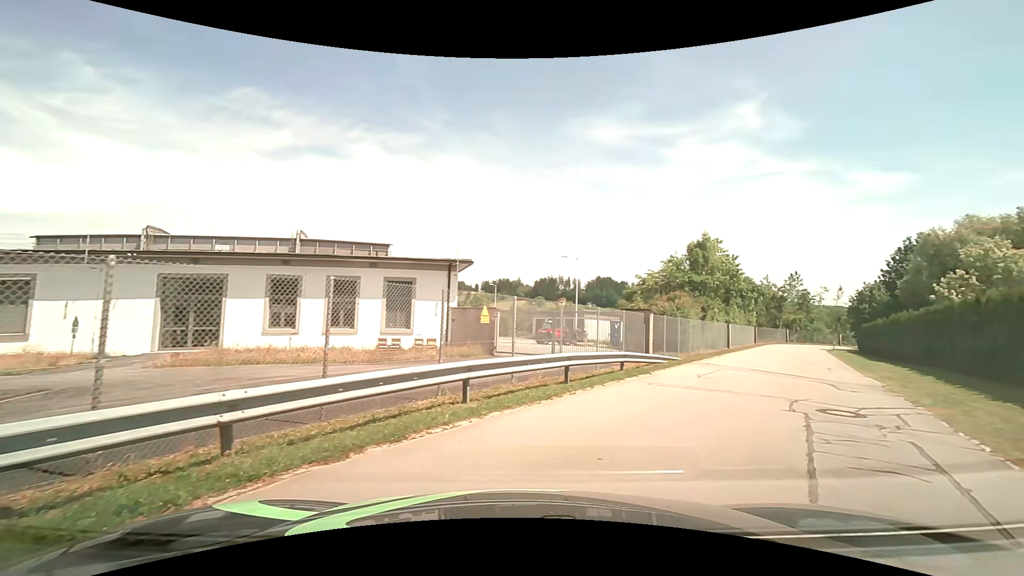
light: Day
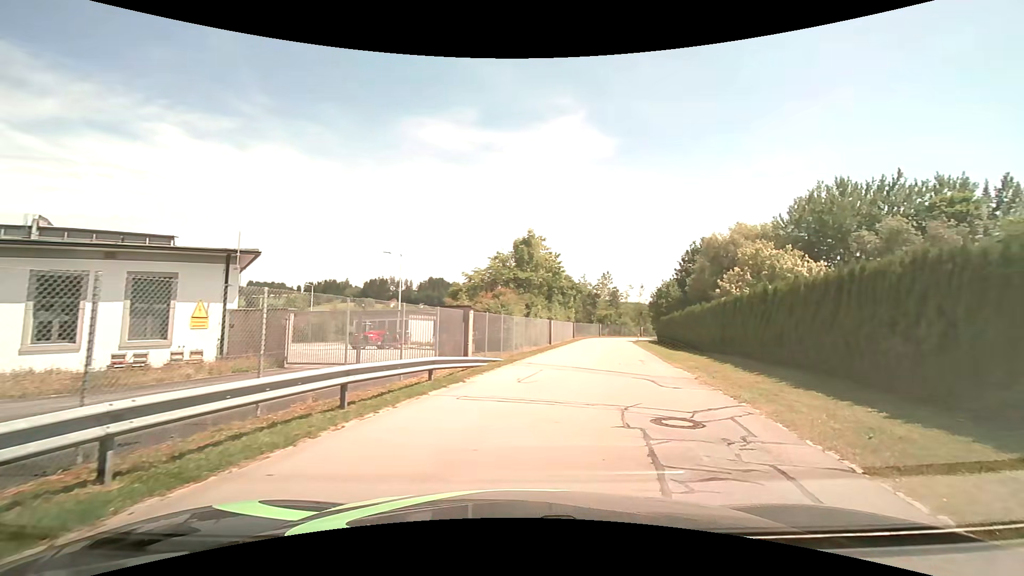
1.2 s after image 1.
(+0.5, +3.1) m; +19°
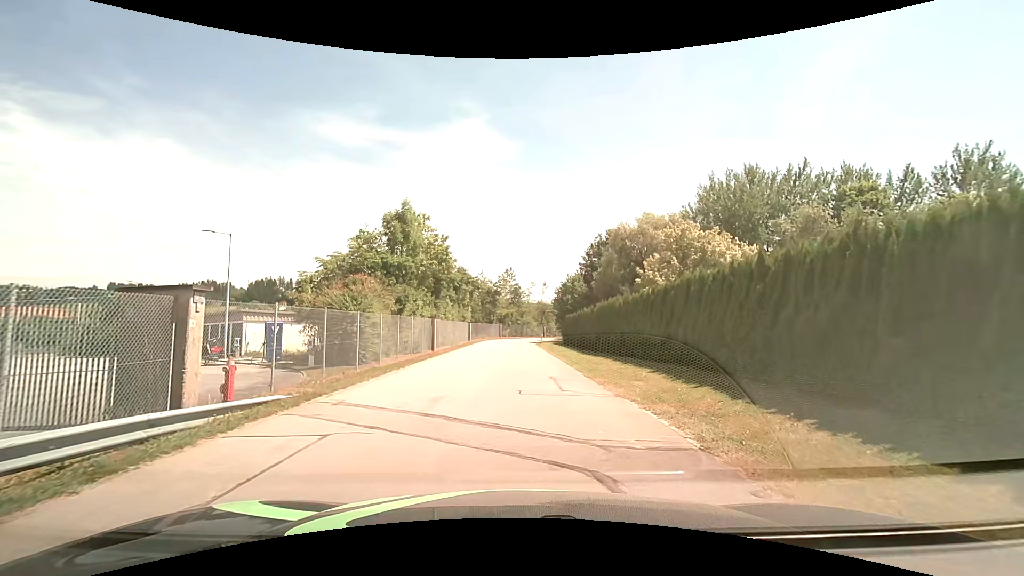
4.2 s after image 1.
(+1.6, +9.5) m; +12°
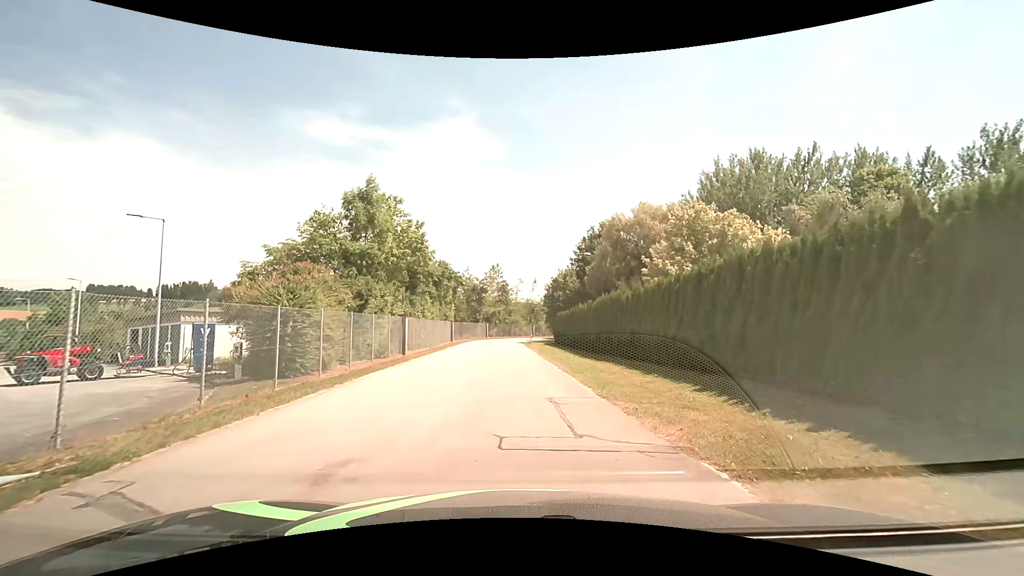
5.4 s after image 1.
(0.0, +5.0) m; +1°
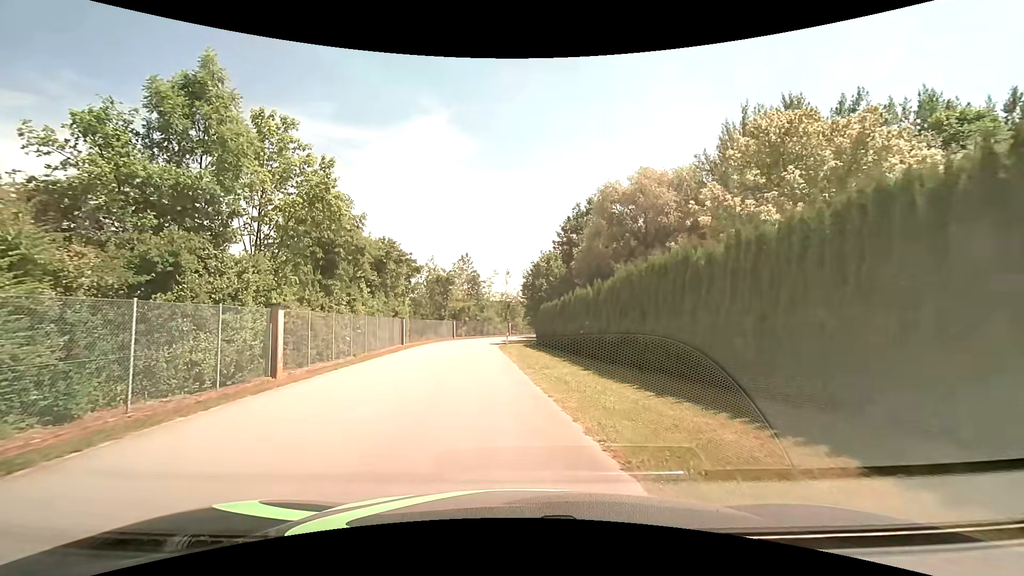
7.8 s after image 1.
(+0.3, +12.4) m; +3°
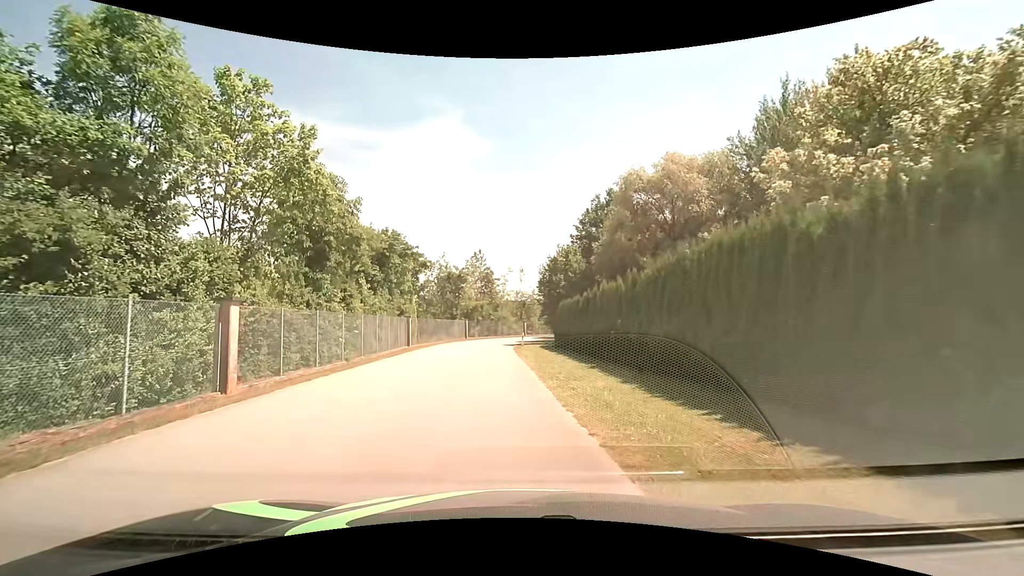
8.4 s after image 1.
(0.0, +3.6) m; -2°
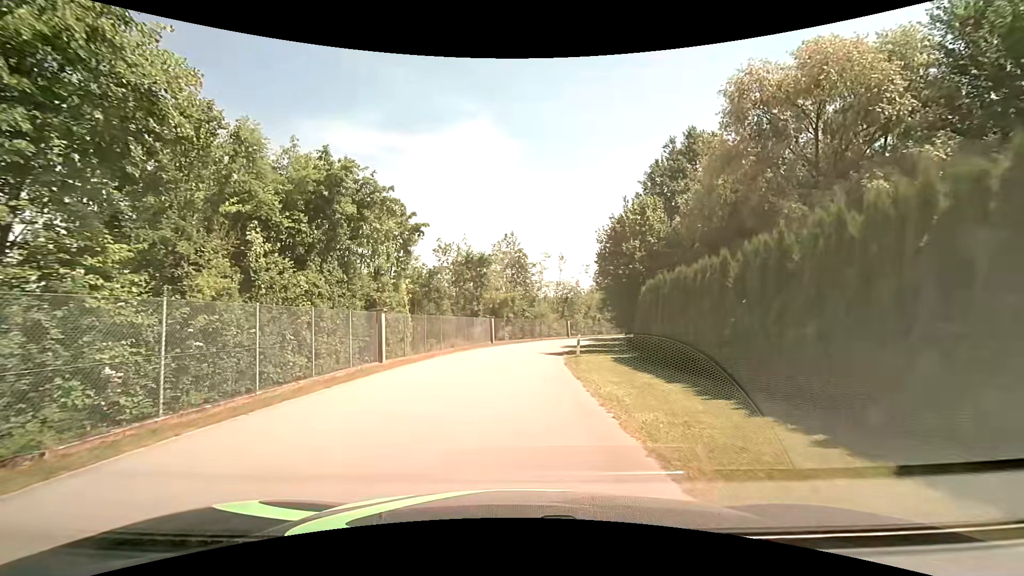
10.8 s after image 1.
(-0.5, +16.2) m; -3°
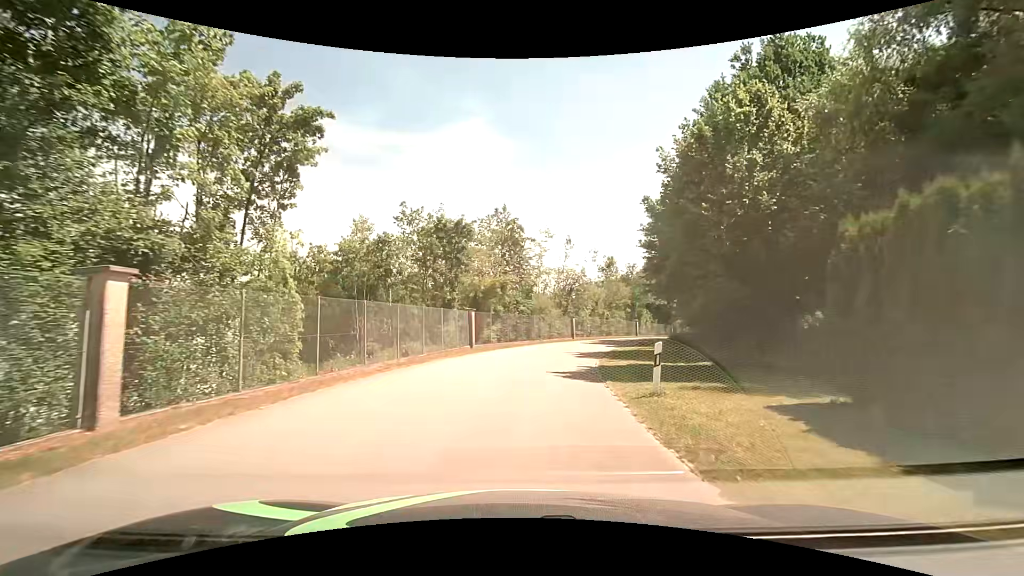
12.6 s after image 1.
(-0.2, +13.9) m; 0°
(0, +10) (+1, +20) (+3, +30) (+6, +39) (+10, +49) (+14, +58) (+19, +66) (+24, +75) (+29, +84) (+34, +93) m
